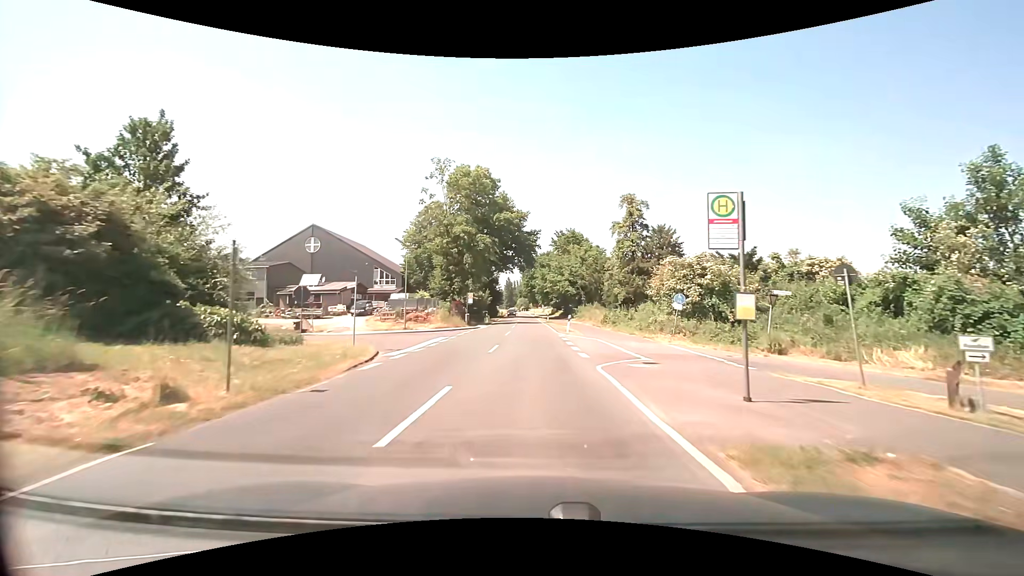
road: secondary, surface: asphalt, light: Day
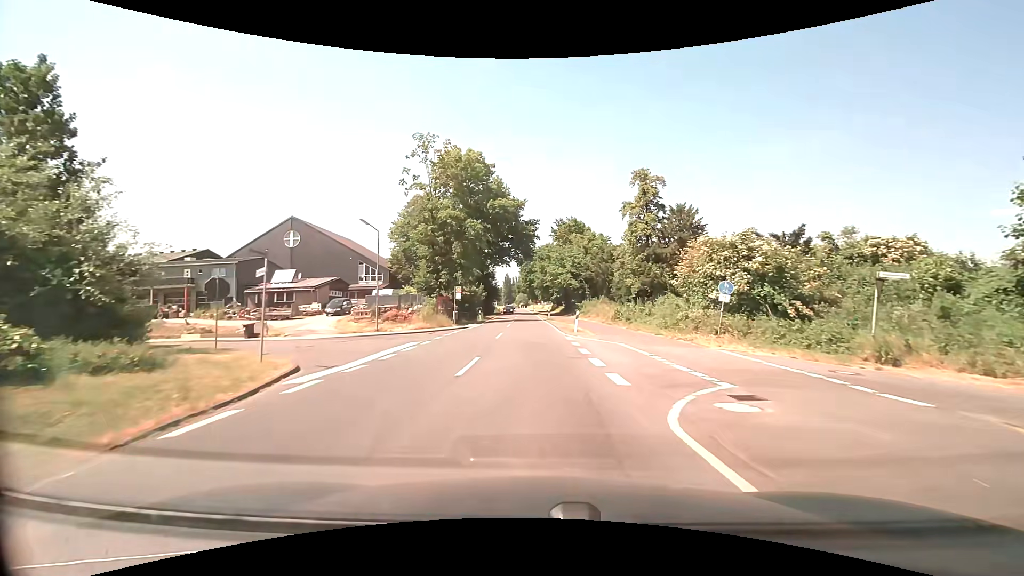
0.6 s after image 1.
(+0.1, +7.0) m; 0°
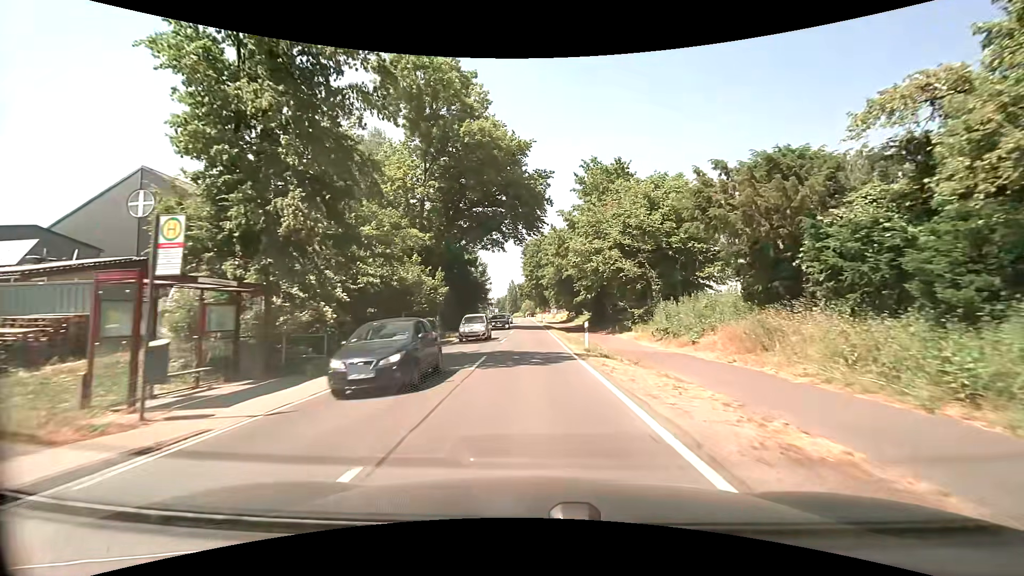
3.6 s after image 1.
(-0.4, +33.9) m; -1°
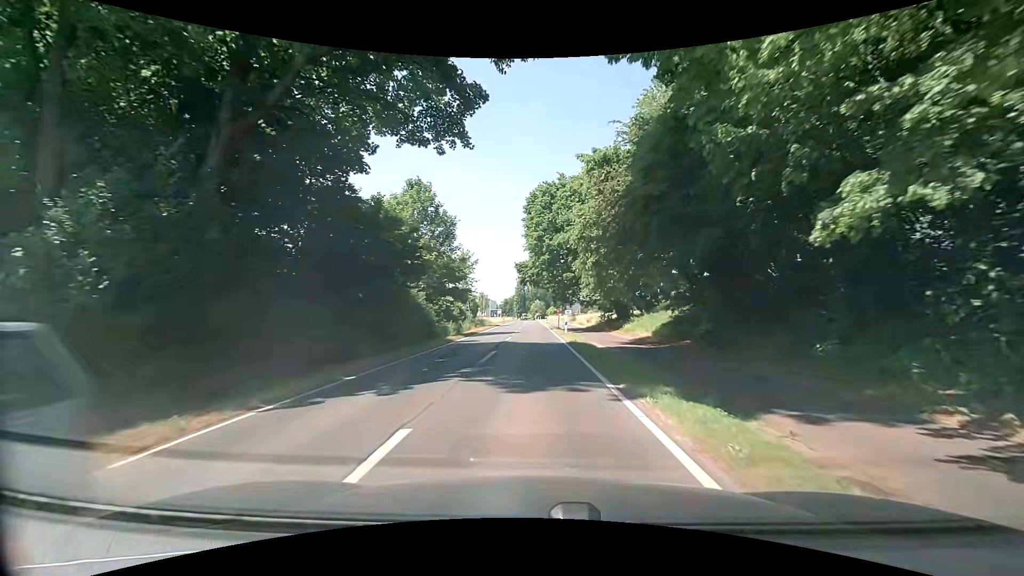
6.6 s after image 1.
(-0.2, +35.3) m; -1°
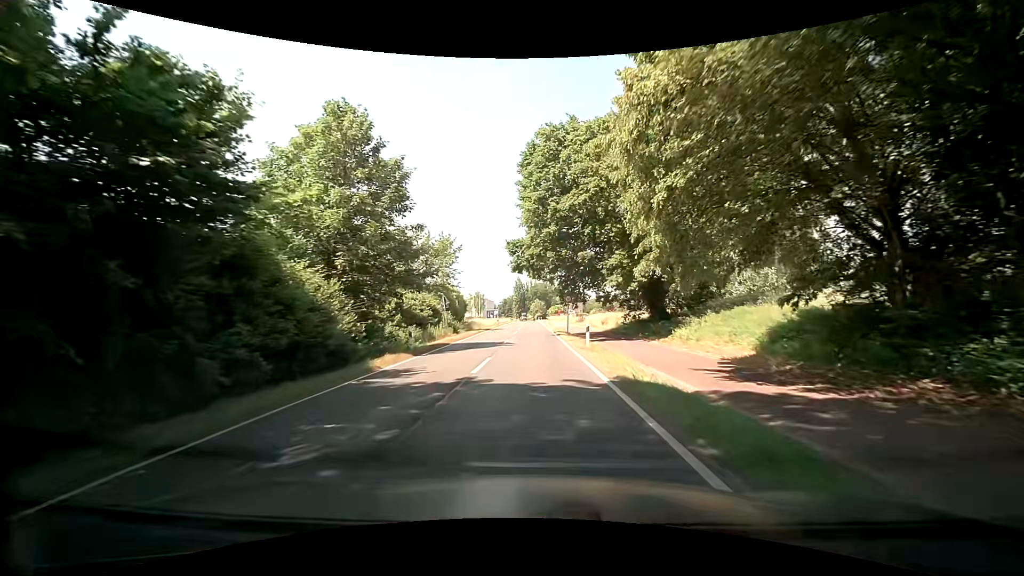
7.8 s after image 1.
(-0.1, +14.2) m; 0°
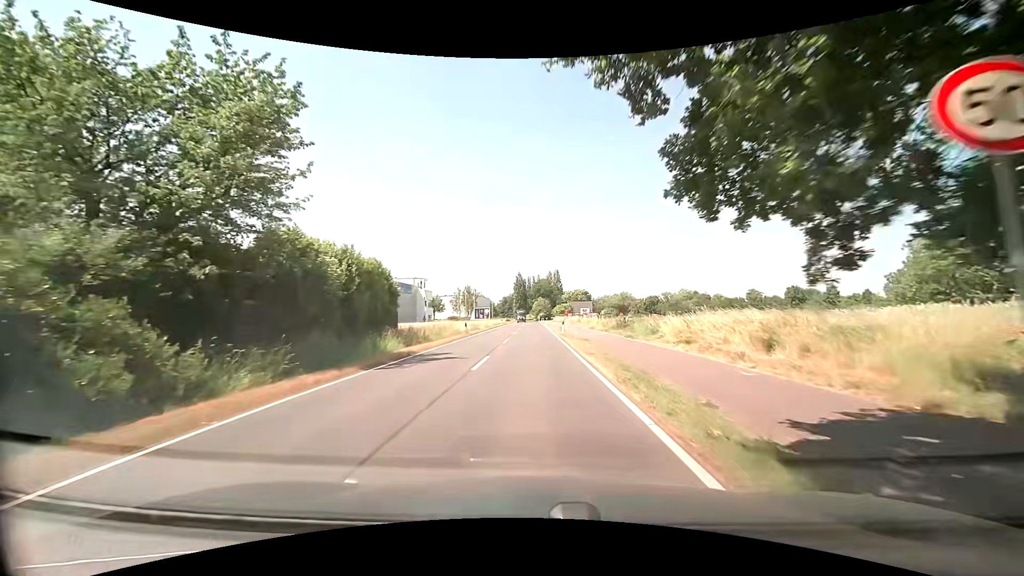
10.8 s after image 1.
(-0.5, +35.9) m; -1°
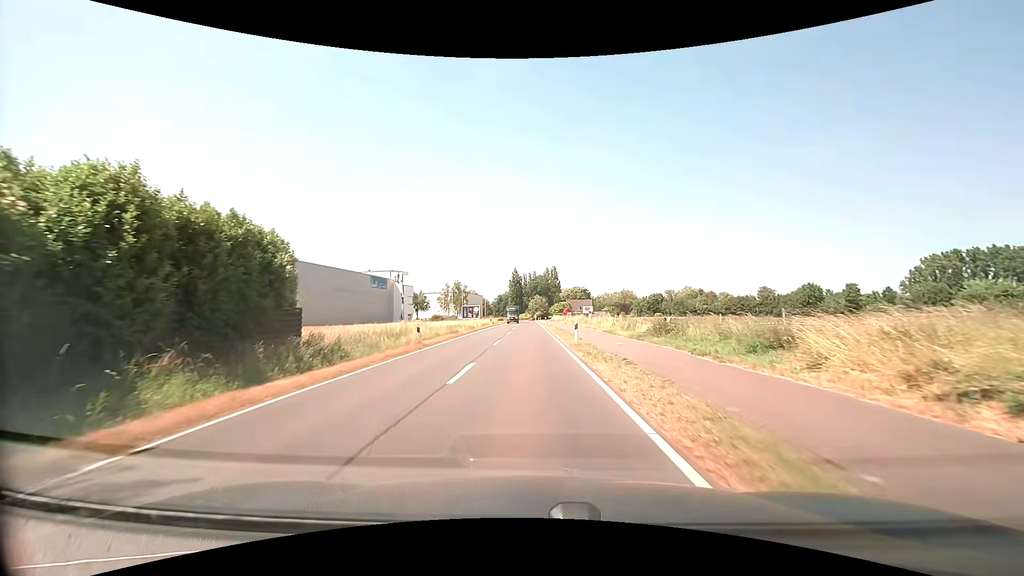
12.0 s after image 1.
(+0.1, +14.7) m; +1°
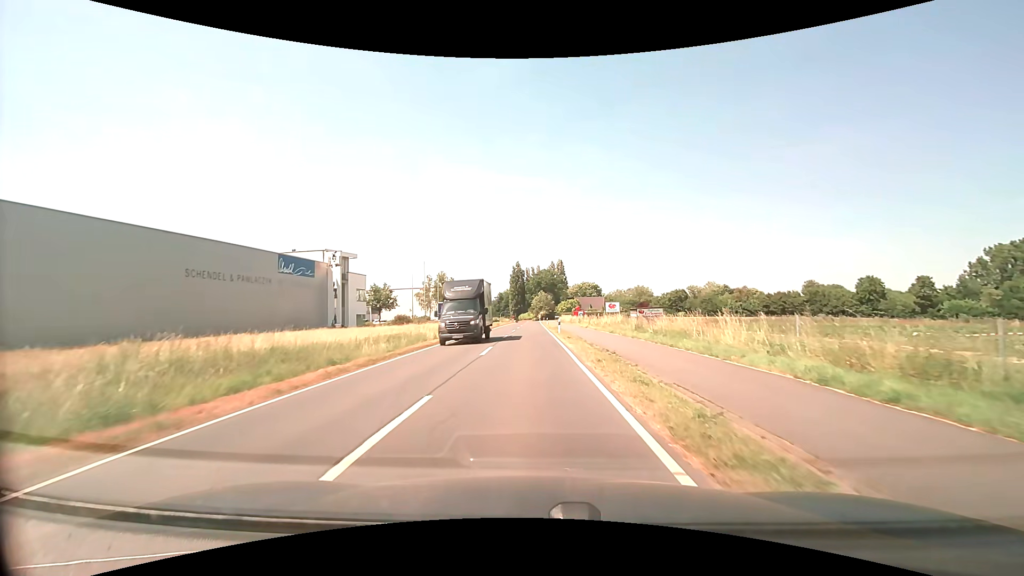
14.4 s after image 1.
(-0.2, +29.8) m; 0°
(0, +10) (0, +20) (0, +30) (0, +40) (0, +50) (0, +60) (0, +70) (0, +80) (0, +90) (0, +100) m
